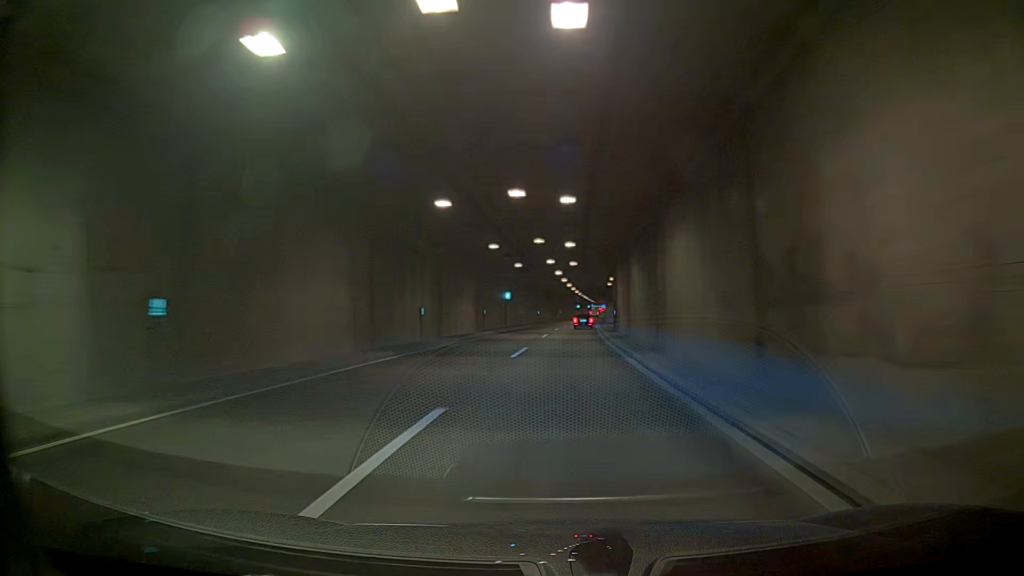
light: Day
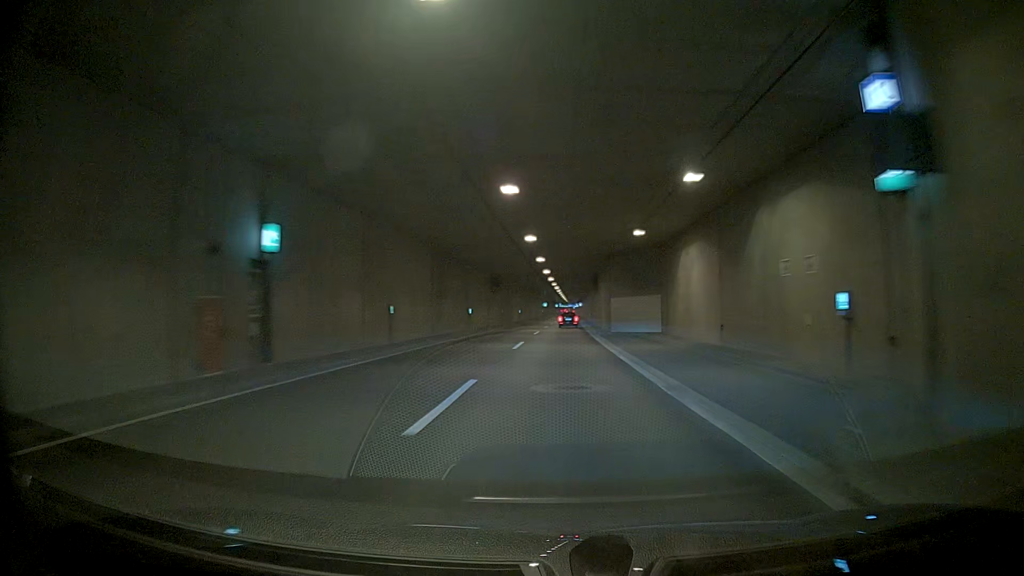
(0.0, +50.1) m; 0°
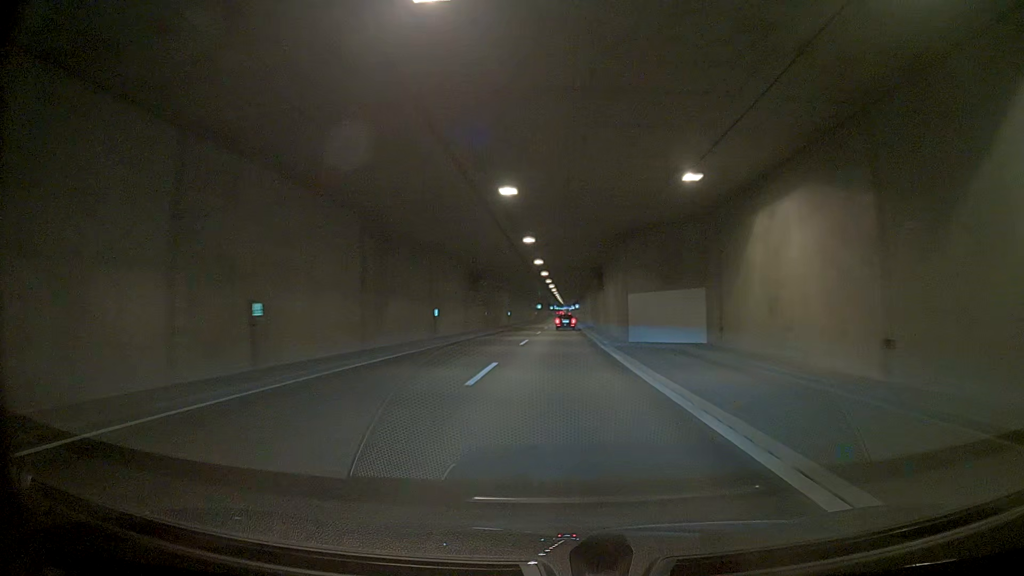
(0.0, +12.5) m; 0°
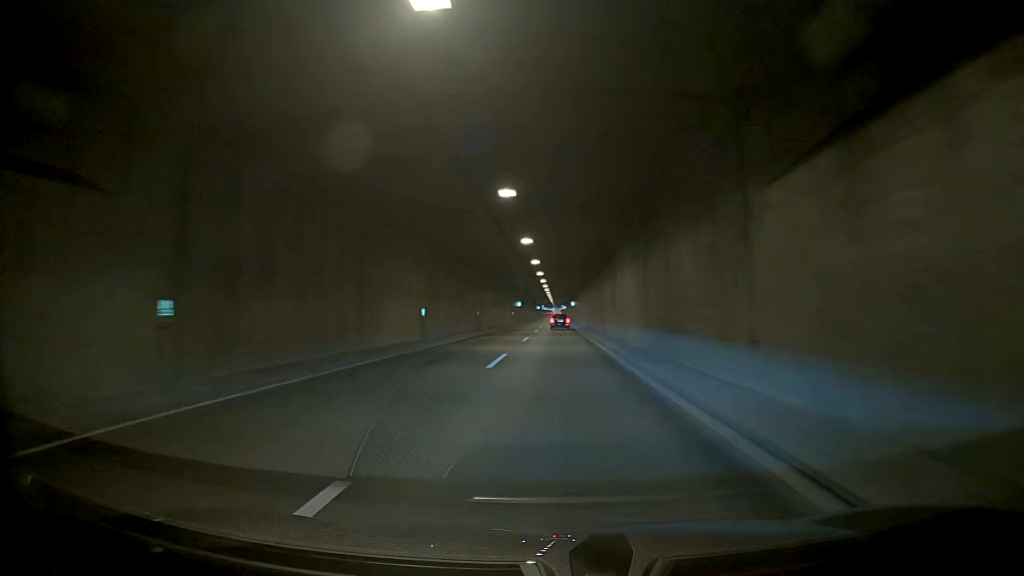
(0.0, +49.9) m; 0°
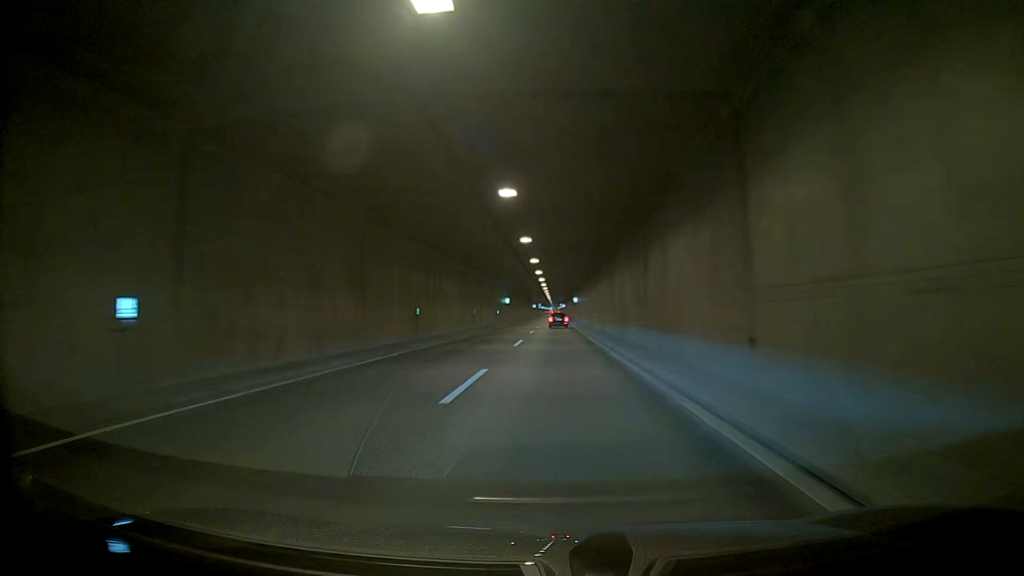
(0.0, +25.0) m; 0°
